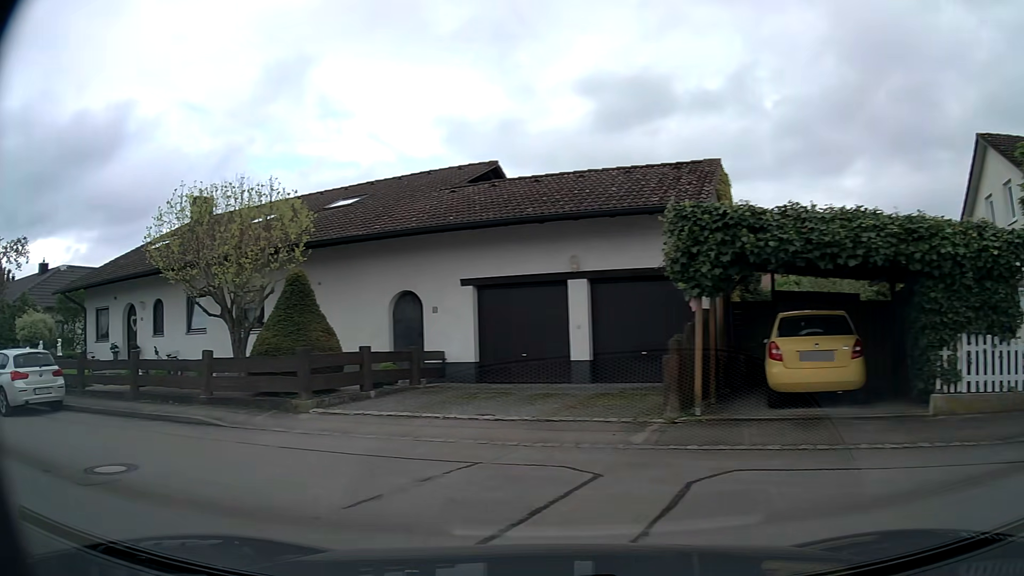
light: Day
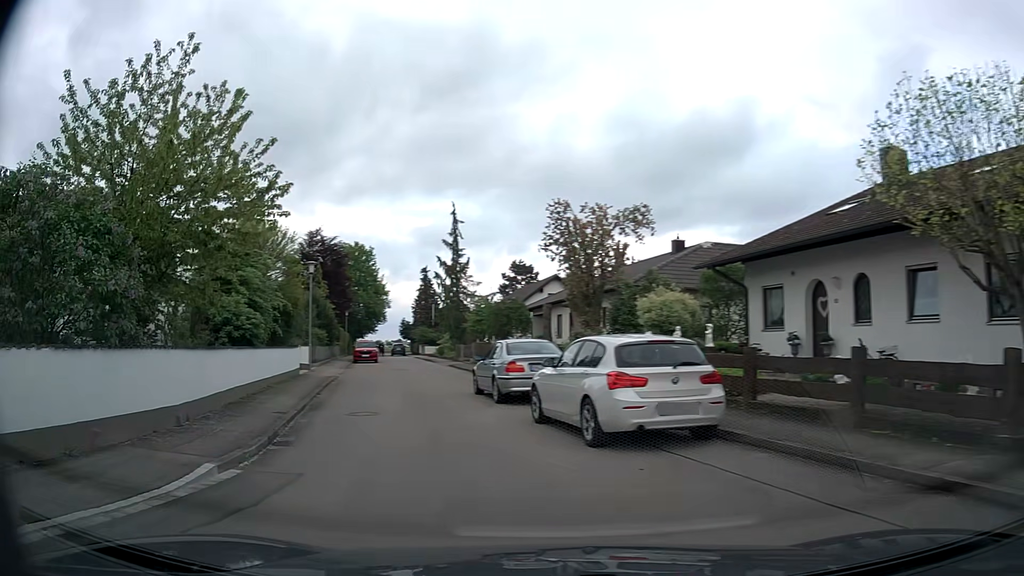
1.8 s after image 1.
(-3.5, +6.0) m; -57°
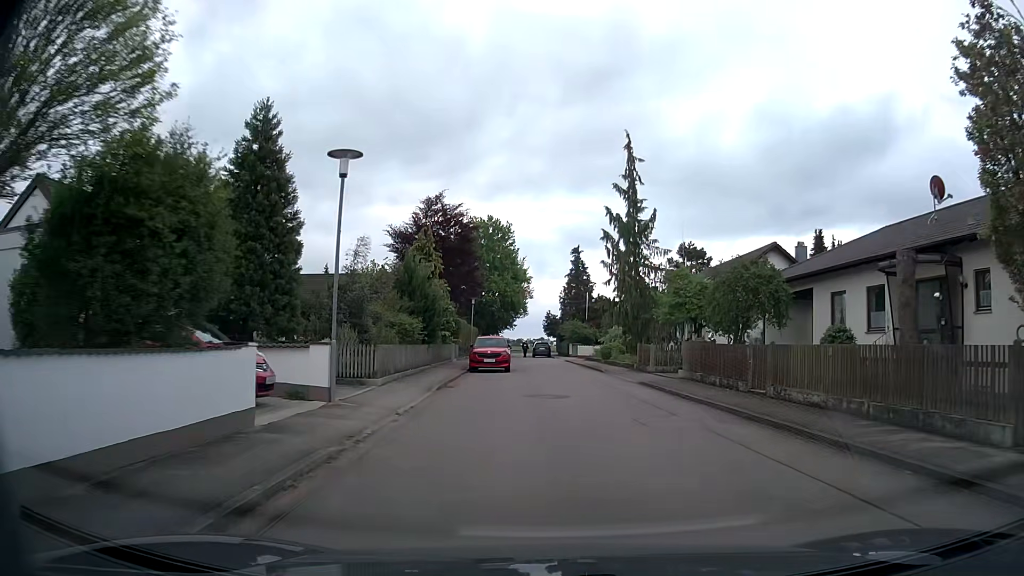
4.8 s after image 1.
(-4.0, +19.0) m; -12°
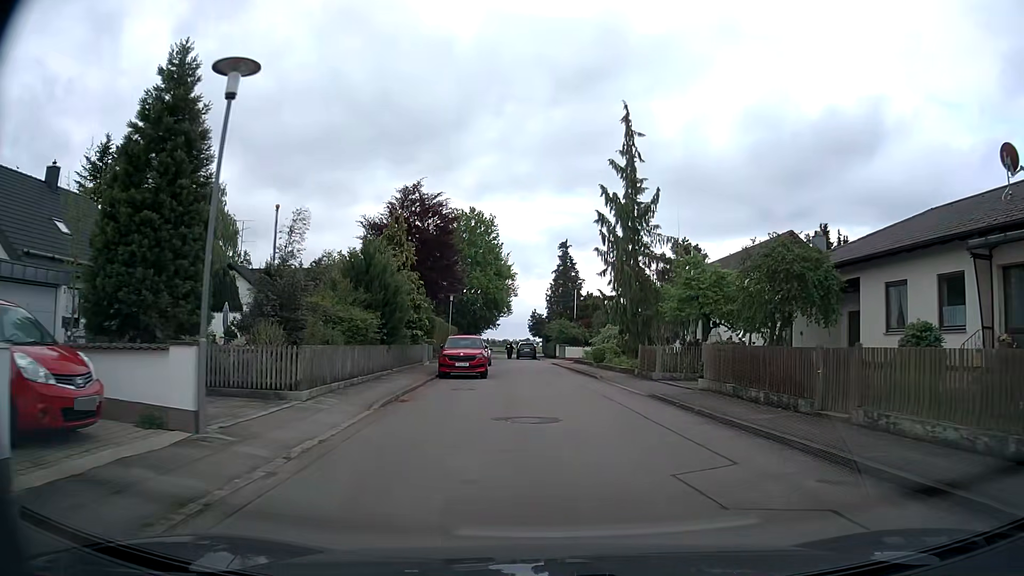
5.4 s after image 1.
(+0.1, +5.1) m; +1°
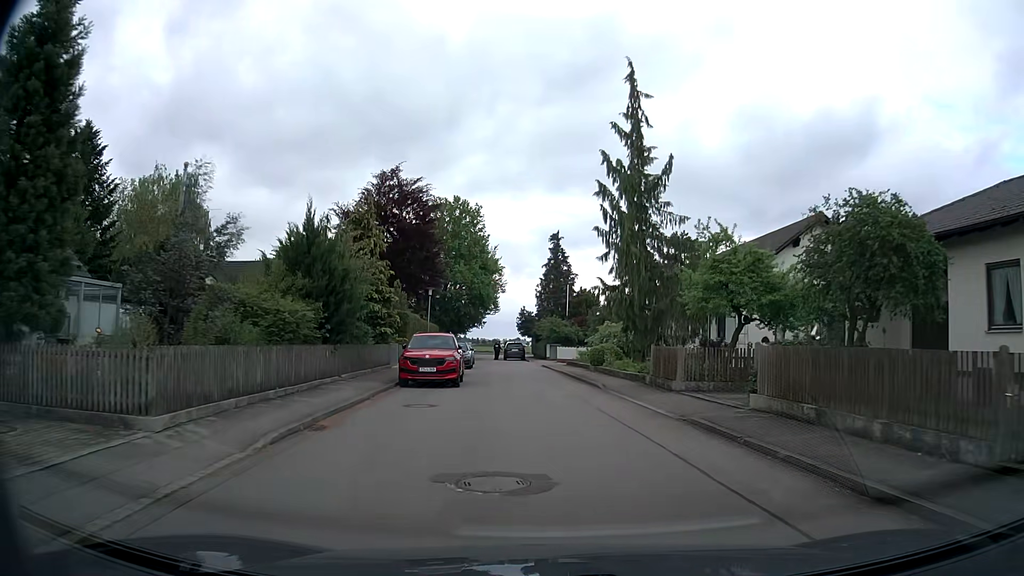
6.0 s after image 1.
(0.0, +5.4) m; 0°
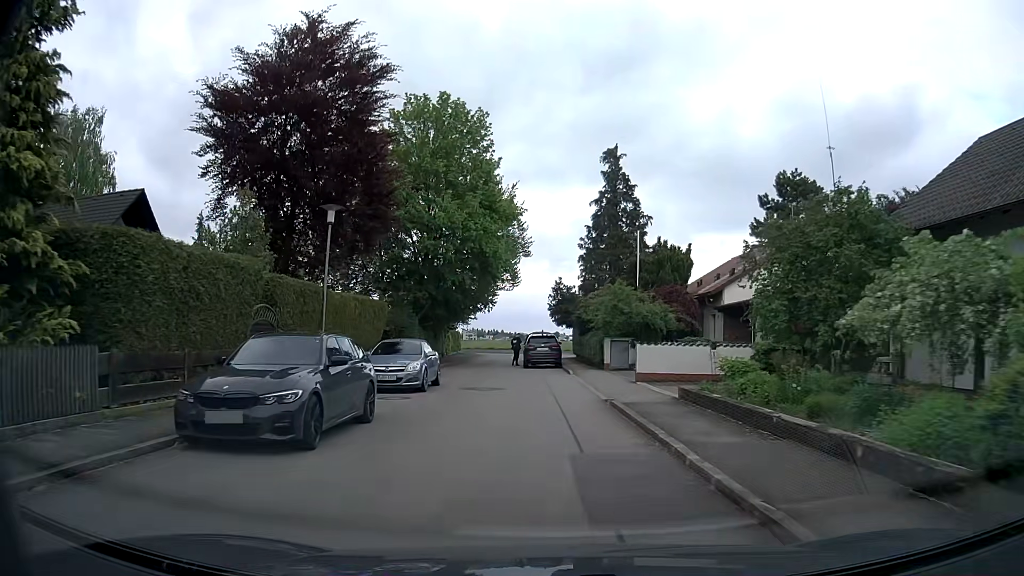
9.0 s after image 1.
(-0.2, +27.6) m; -2°
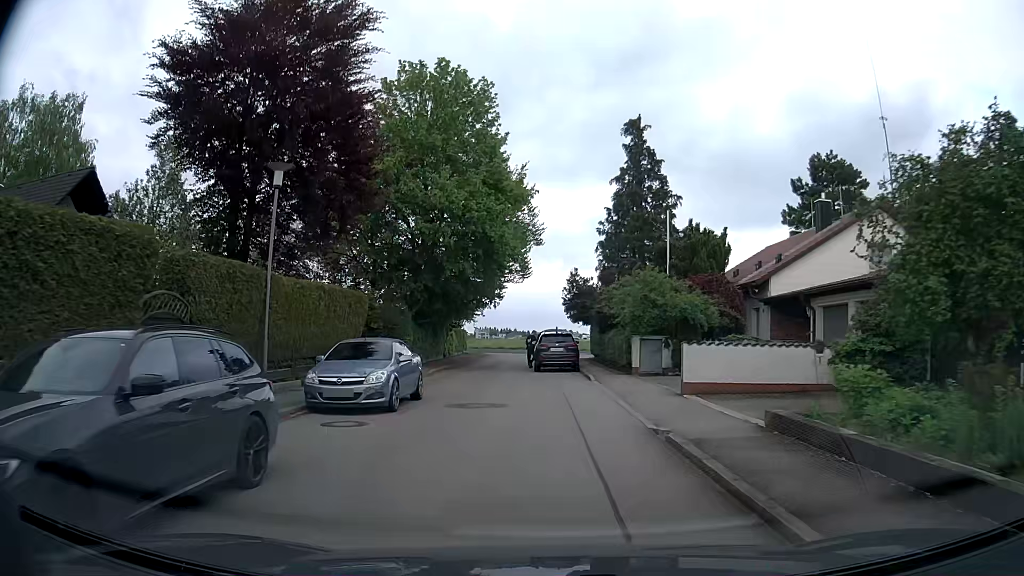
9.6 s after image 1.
(-0.1, +5.0) m; -2°
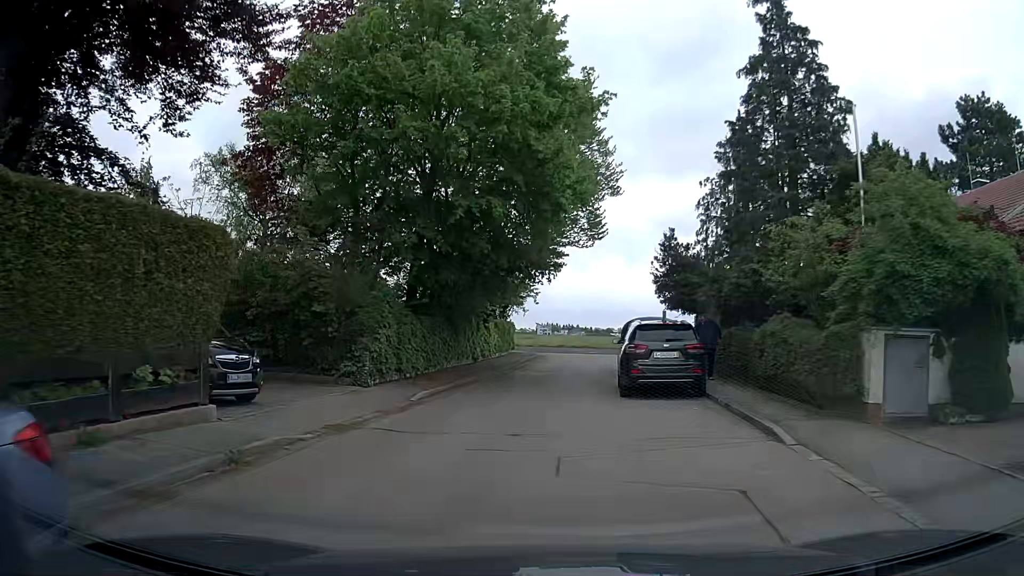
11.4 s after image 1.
(-0.4, +13.6) m; -4°
